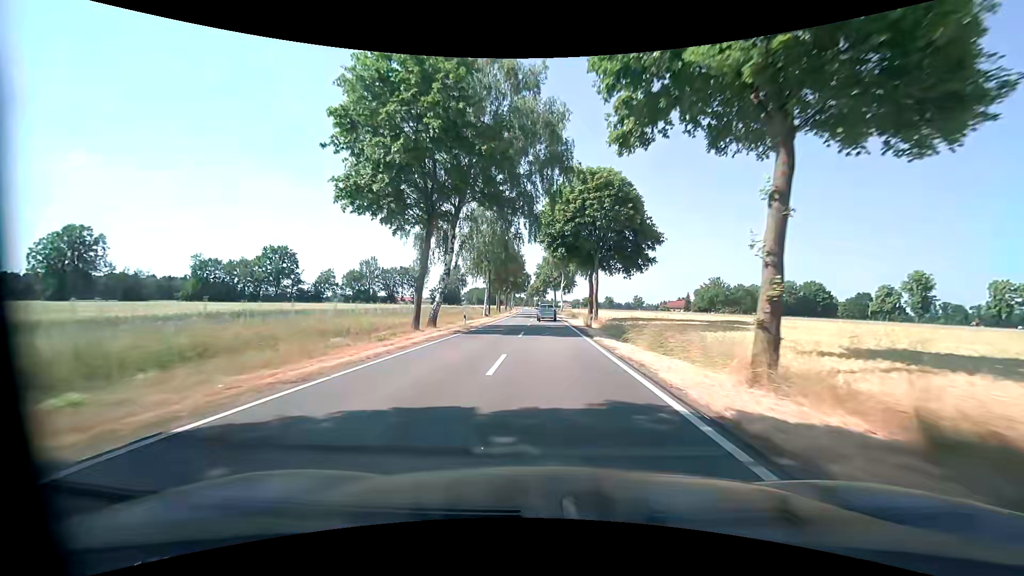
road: tertiary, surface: asphalt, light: Day
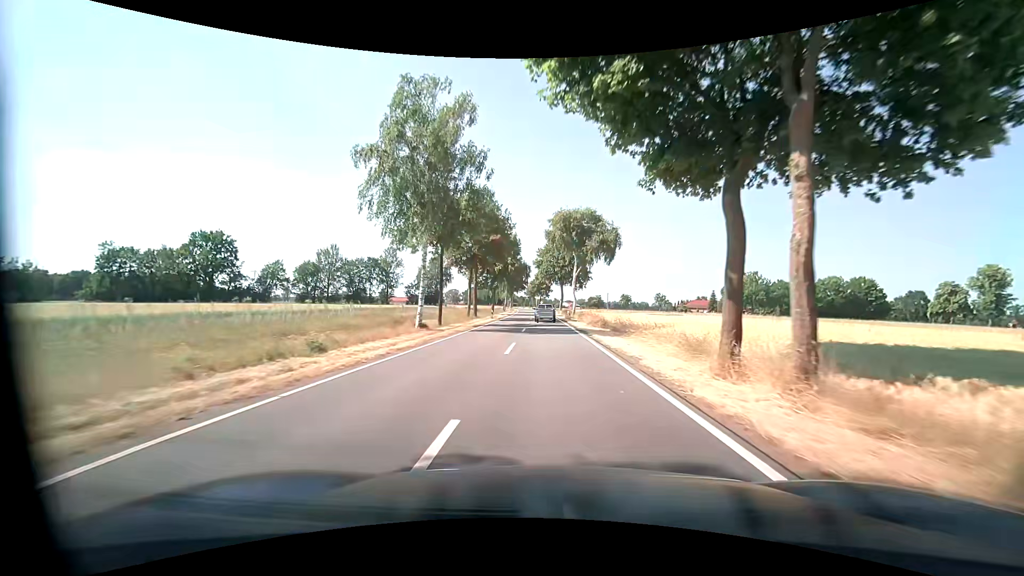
(-0.1, +31.9) m; 0°
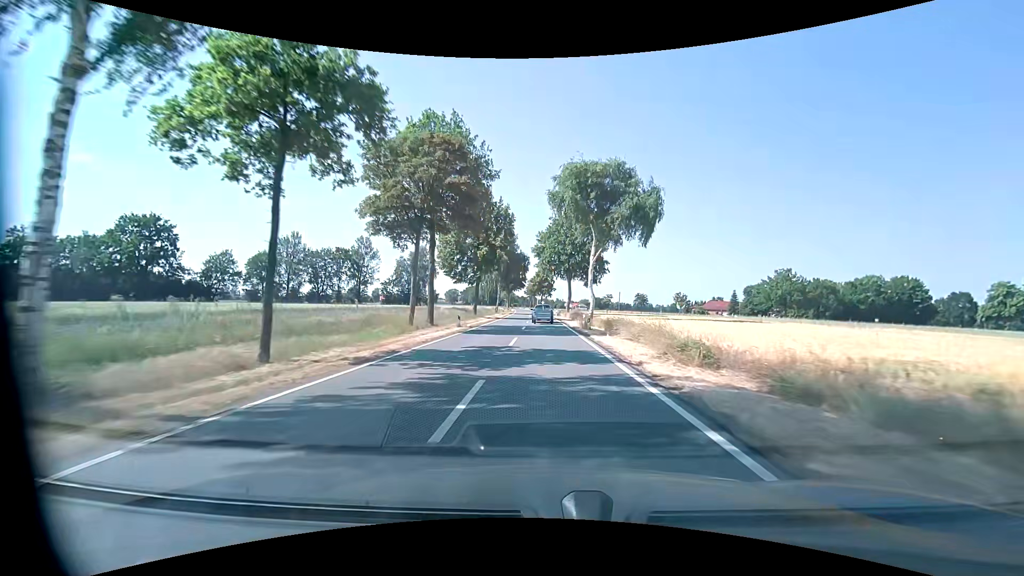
(0.0, +21.0) m; 0°
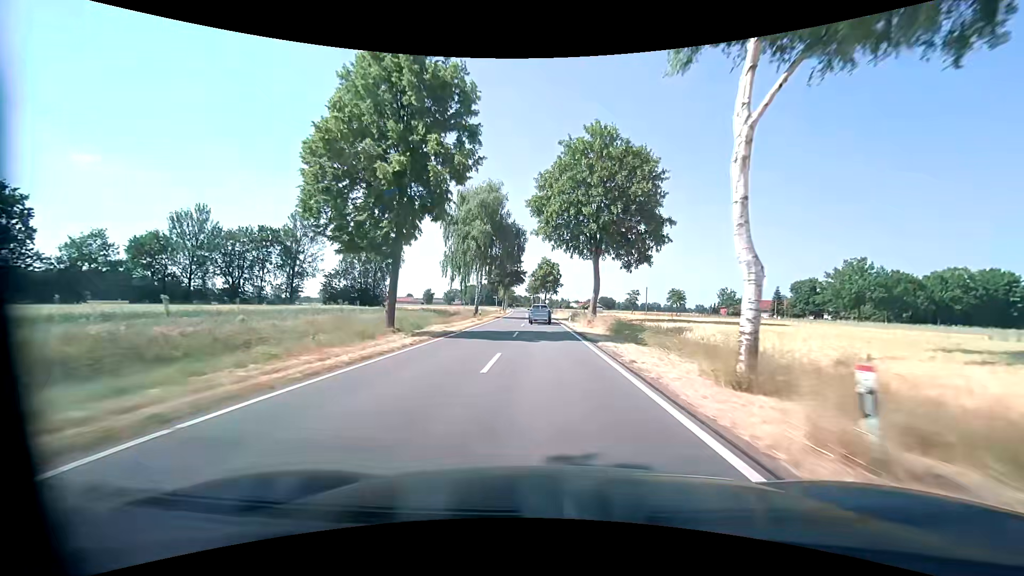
(+0.1, +31.0) m; 0°
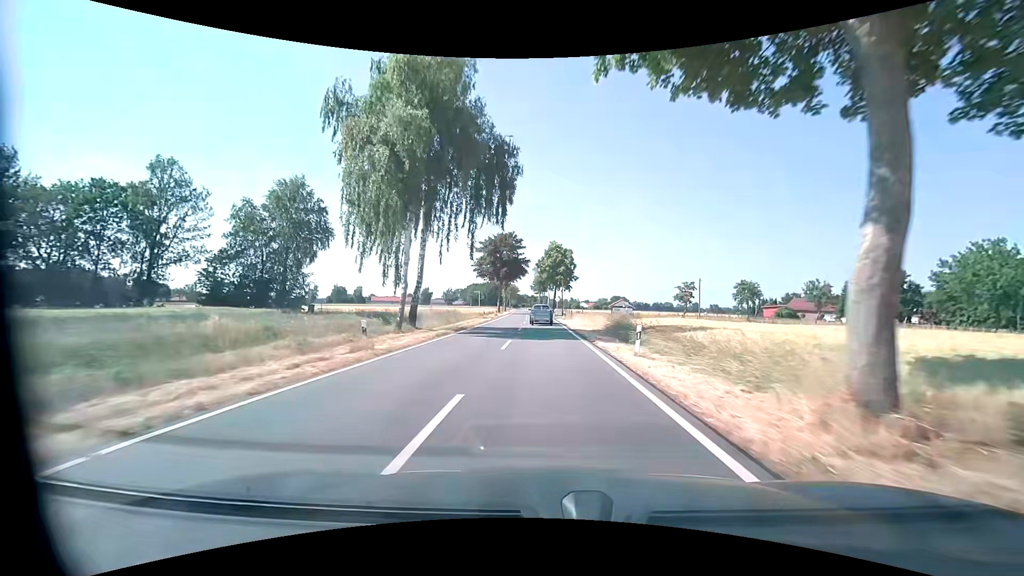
(-0.1, +30.6) m; -1°
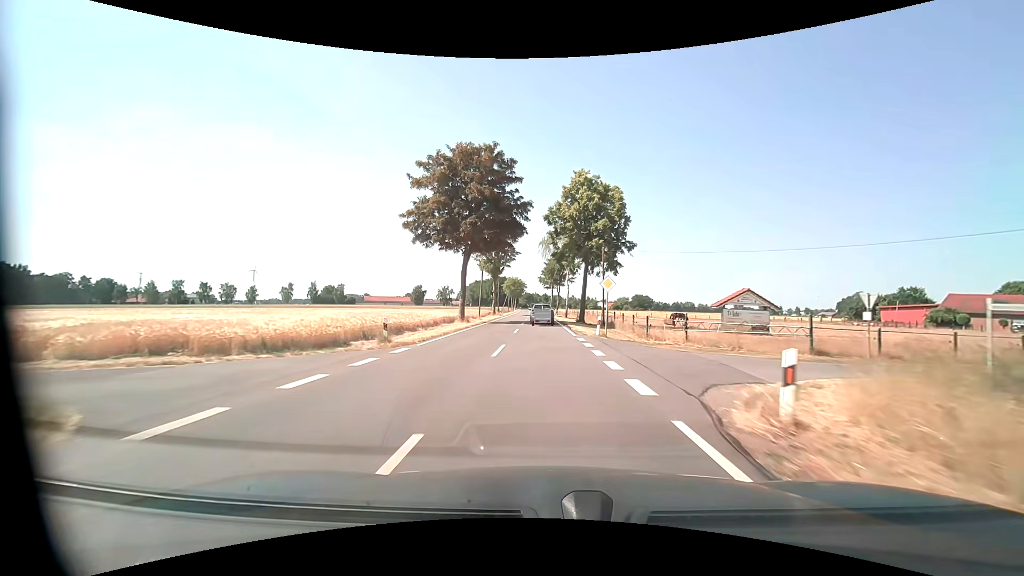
(-0.6, +50.4) m; -1°
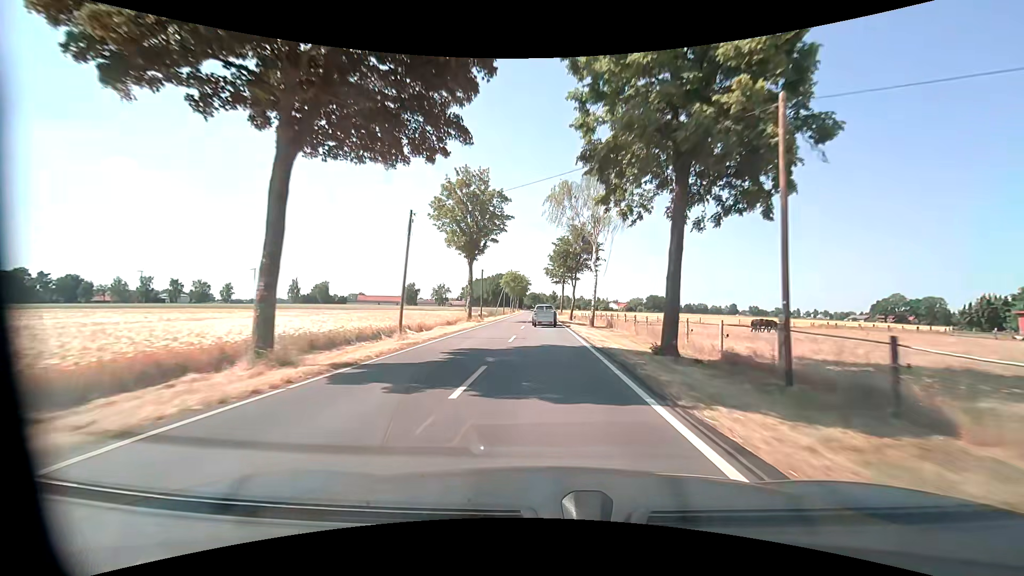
(-0.3, +30.0) m; -1°
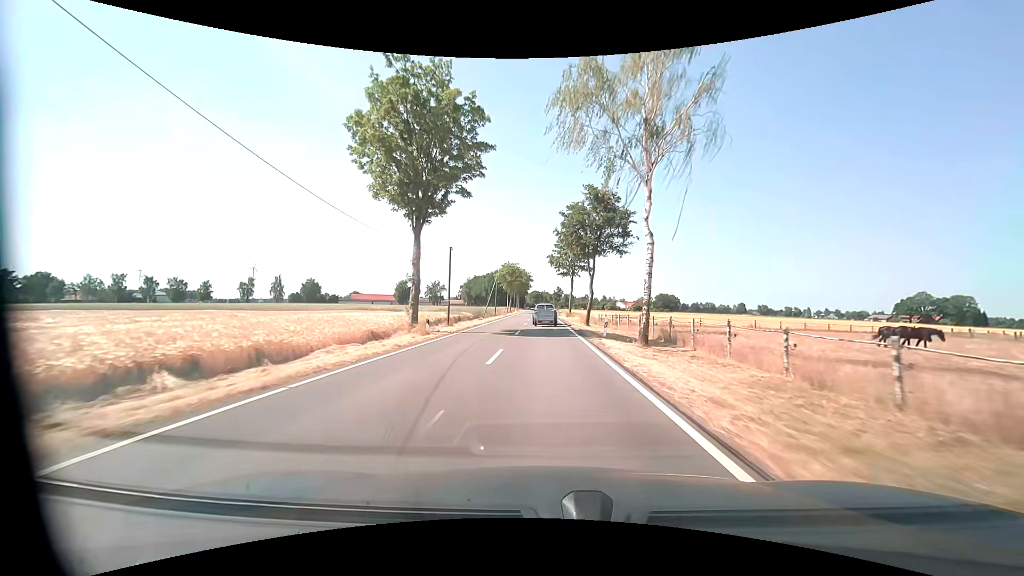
(-0.1, +19.9) m; 0°
(0, +10) (0, +20) (0, +30) (0, +40) (-1, +50) (-1, +60) (-1, +70) (-1, +80) (-1, +90) (-1, +100) m
